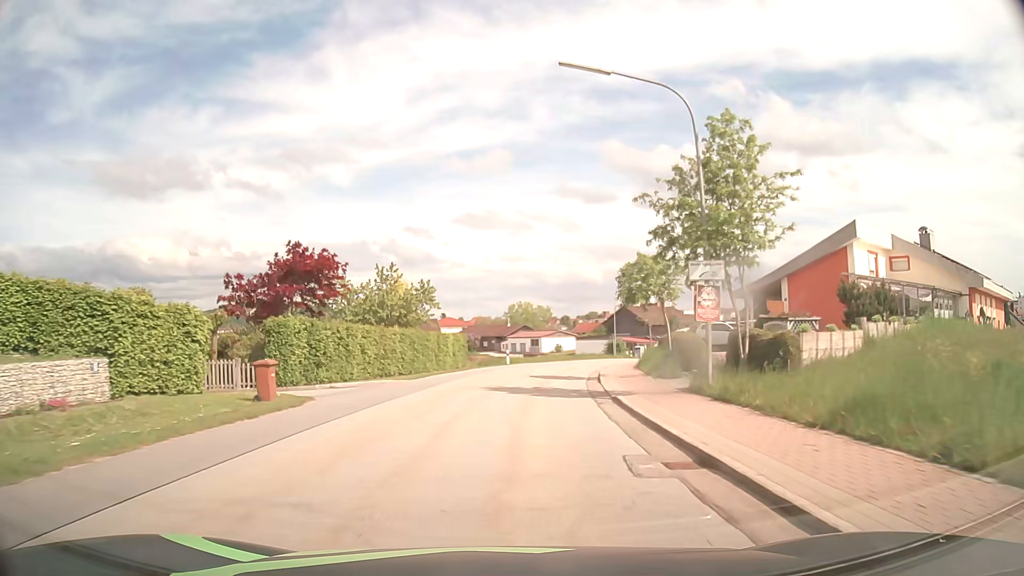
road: tertiary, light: Day
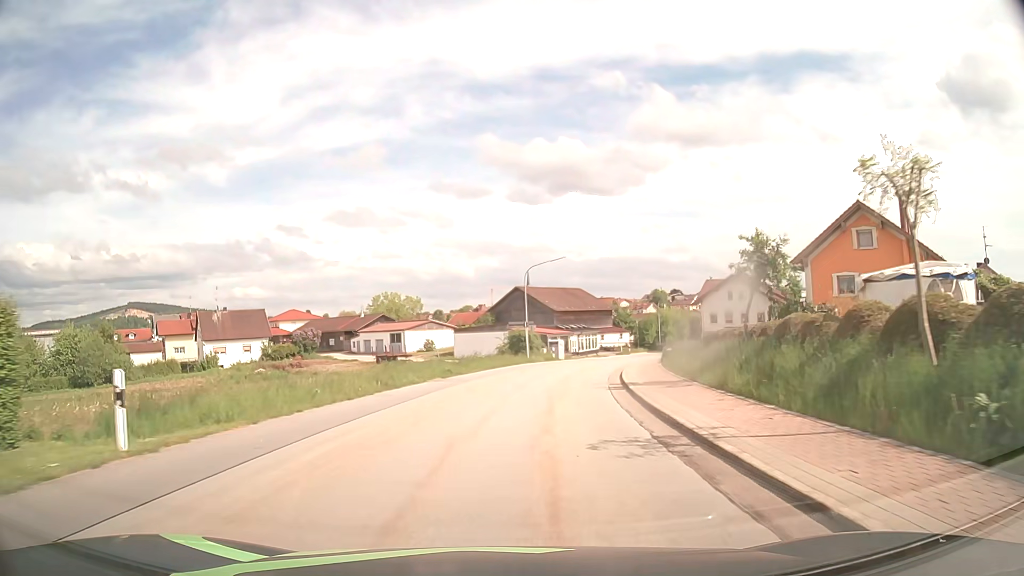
(+3.1, +39.6) m; +10°
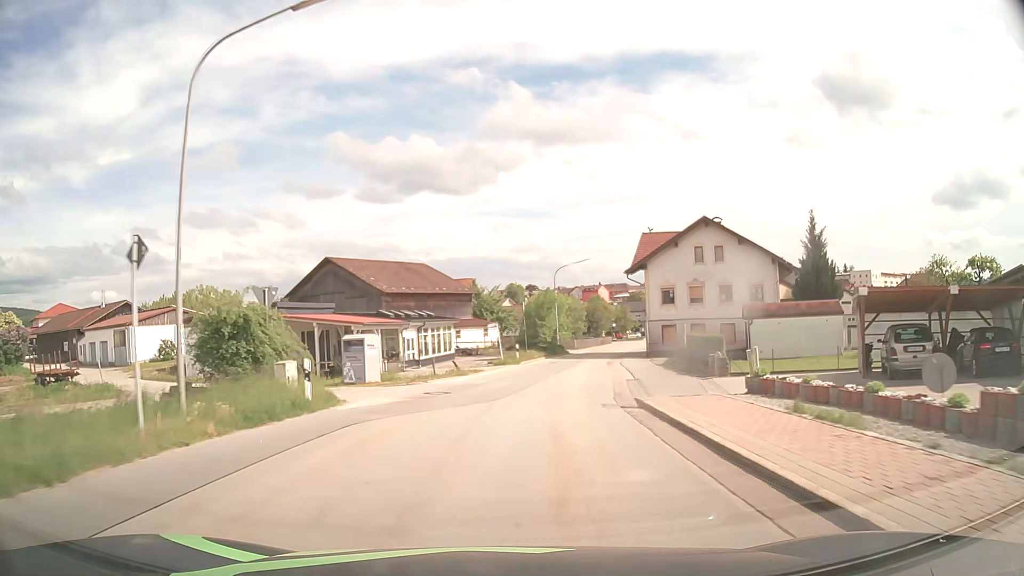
(+4.6, +40.1) m; +13°
(0, +10) (+1, +20) (+2, +30) (+4, +40) (+7, +49) (+9, +59) (+12, +69) (+14, +78) (+17, +88) (+19, +98) m
